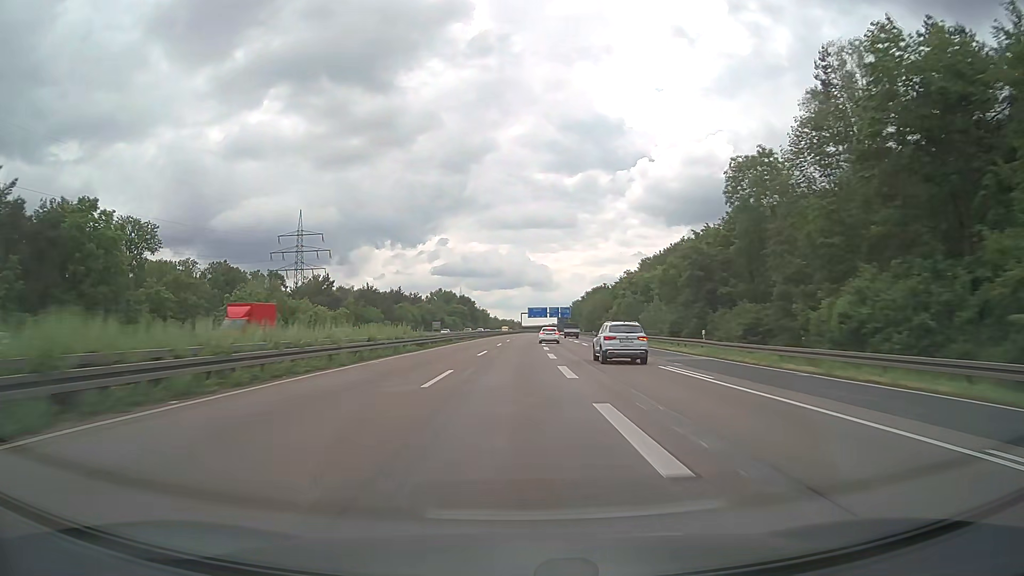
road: motorway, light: Day
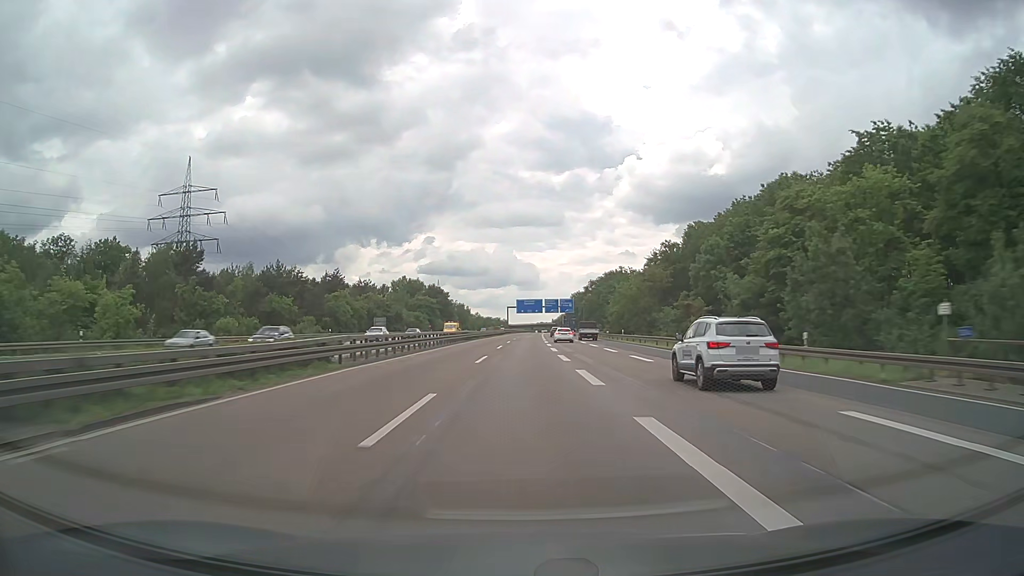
(+0.4, +62.0) m; +1°
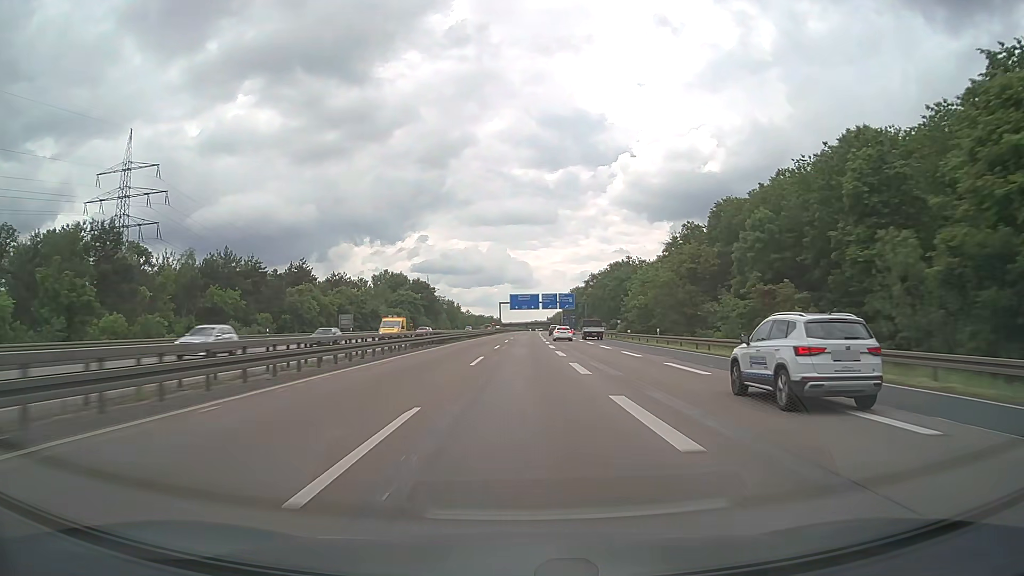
(+0.1, +20.7) m; 0°
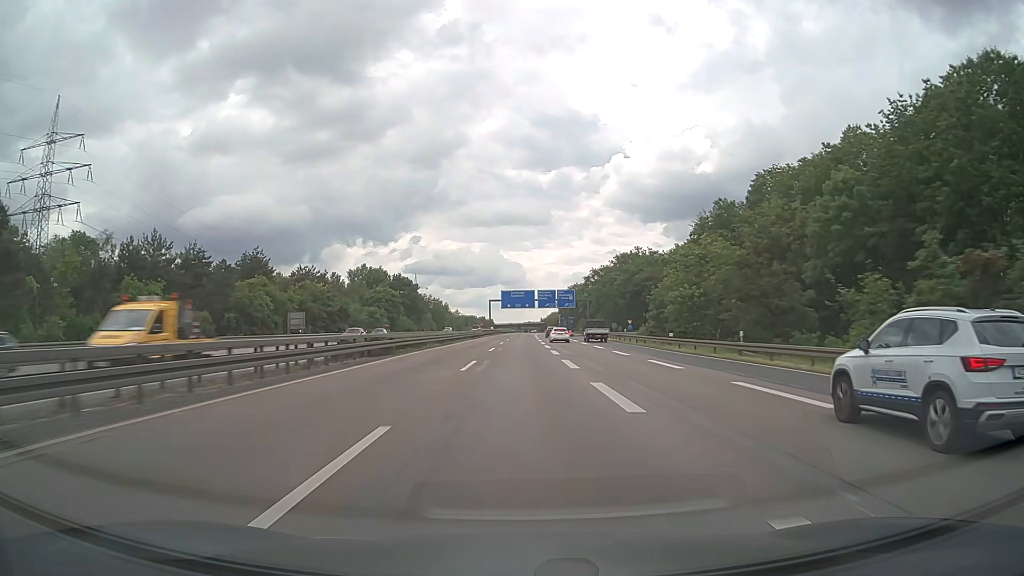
(+0.1, +20.7) m; +1°
